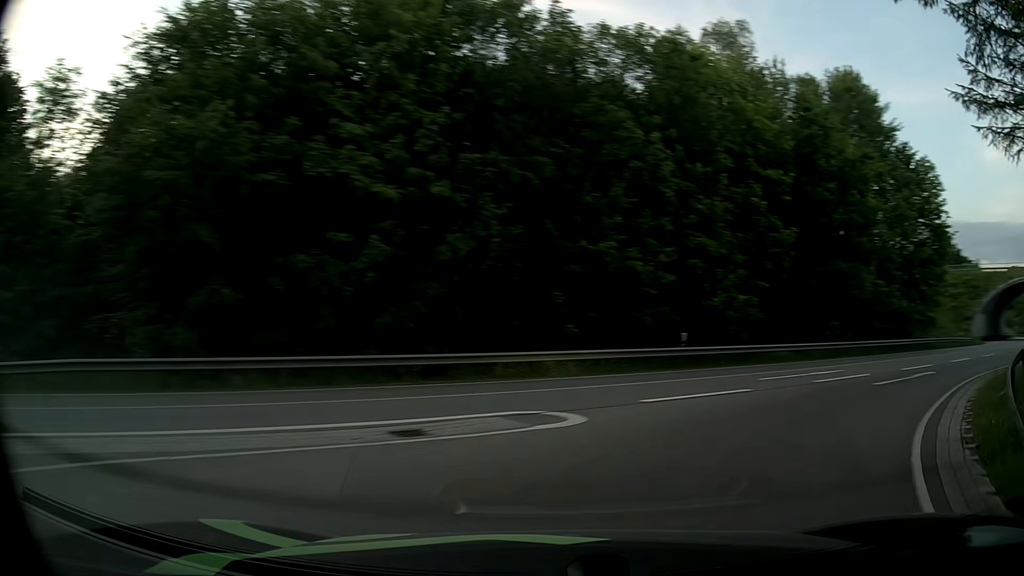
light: Day
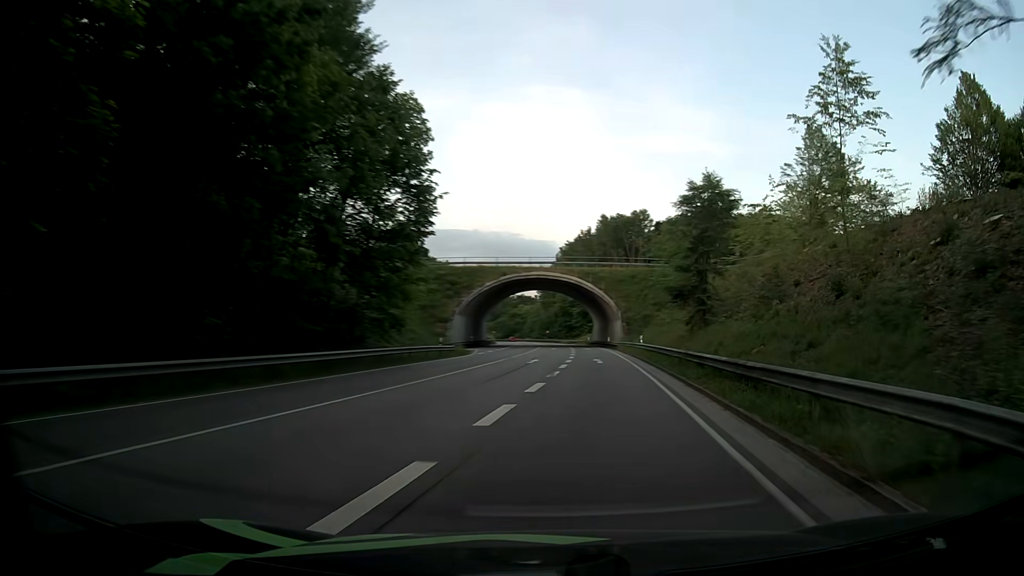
(+8.6, +16.1) m; +47°
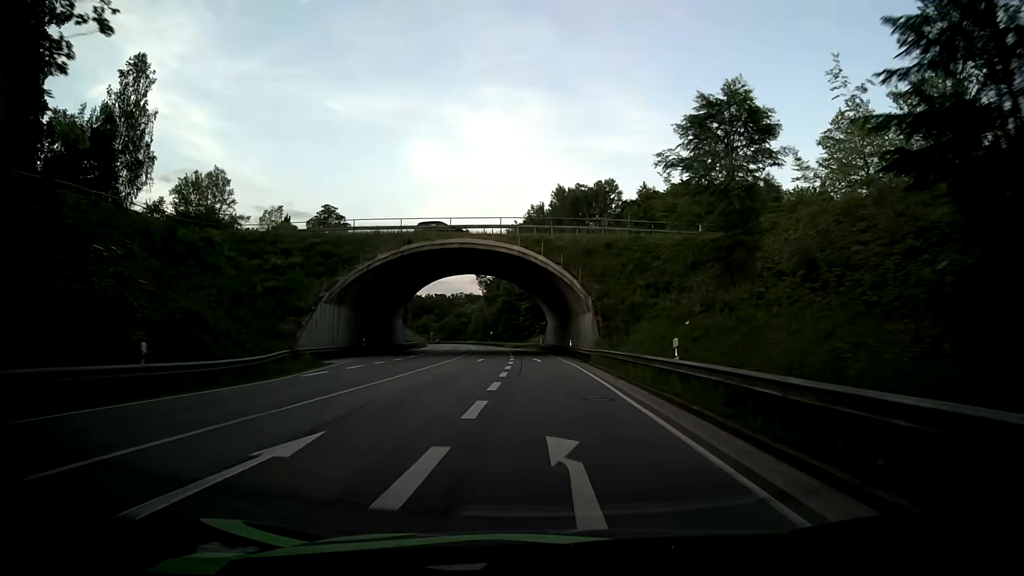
(+2.5, +29.7) m; +5°
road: primary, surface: asphalt
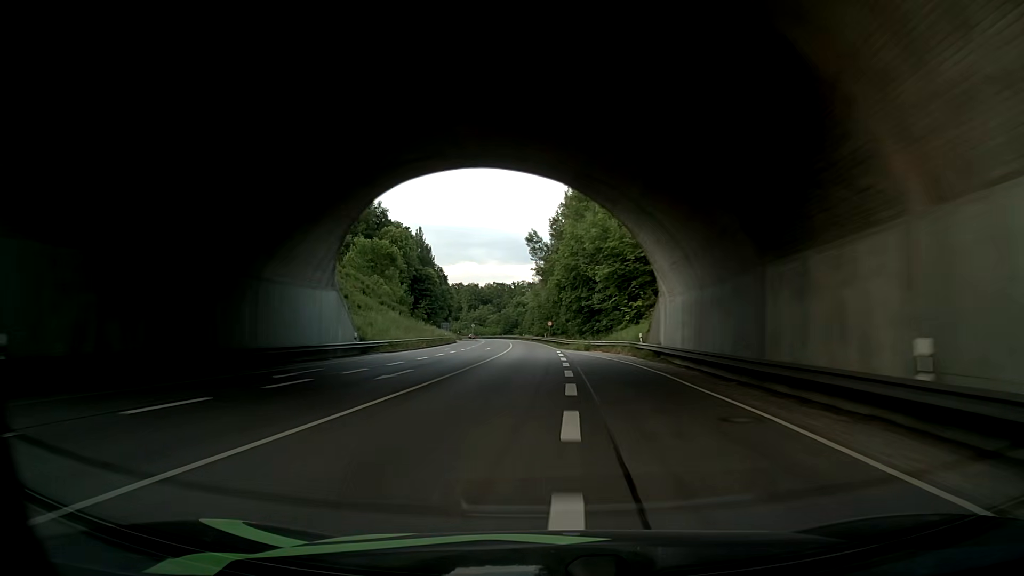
(-2.1, +45.9) m; -5°
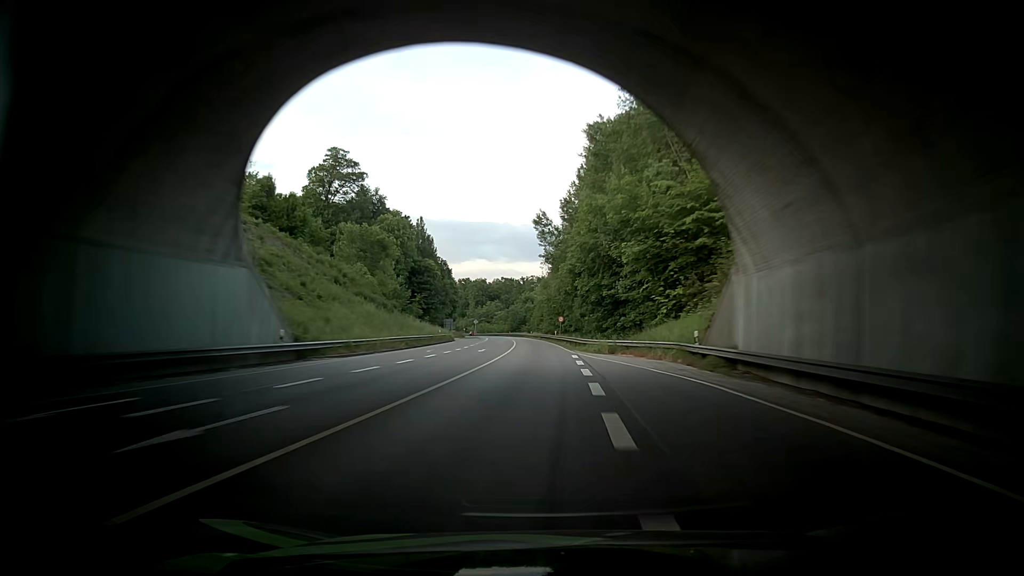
(-0.3, +12.9) m; -1°
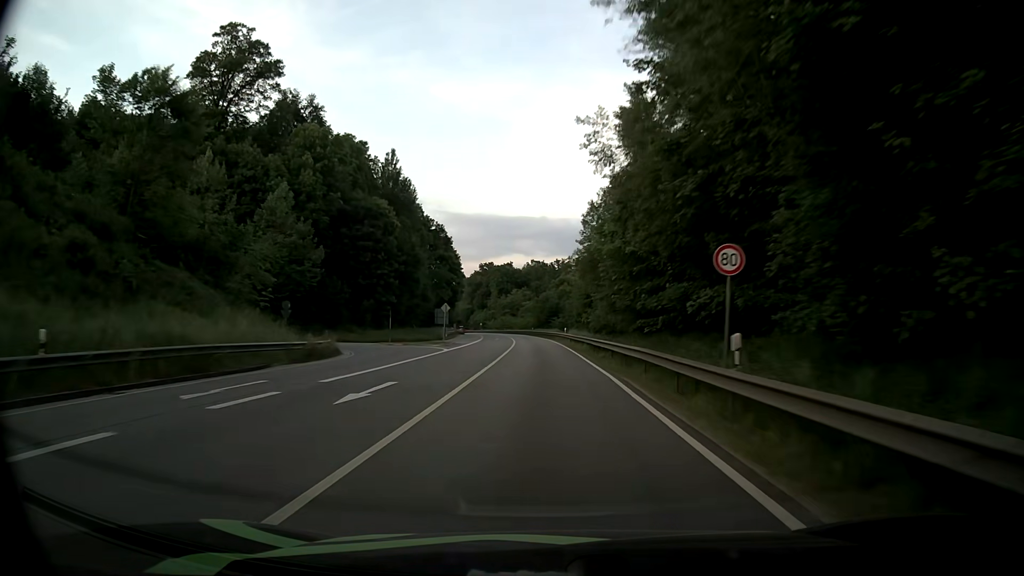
(-1.0, +65.2) m; -3°
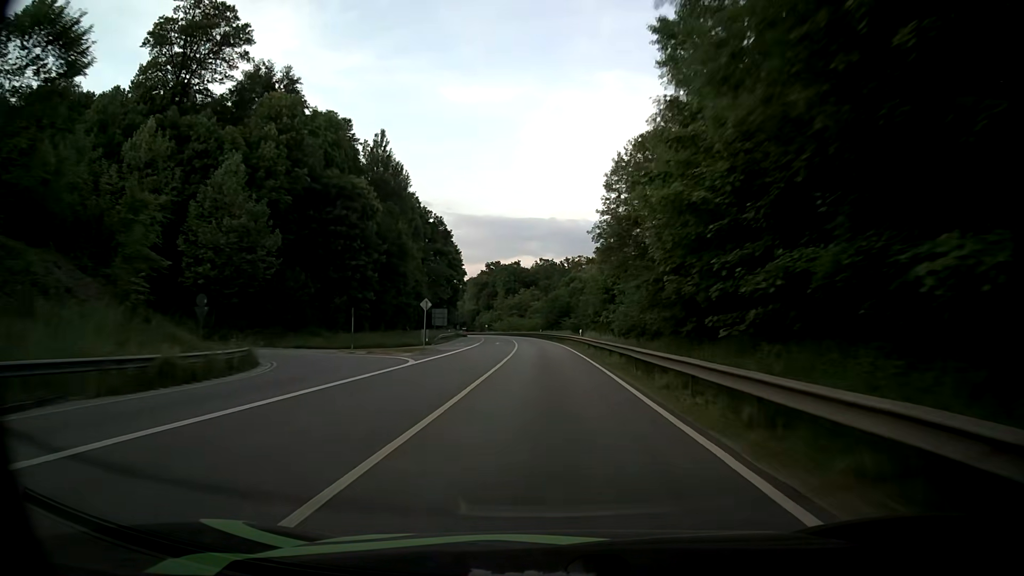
(-0.1, +13.0) m; -1°
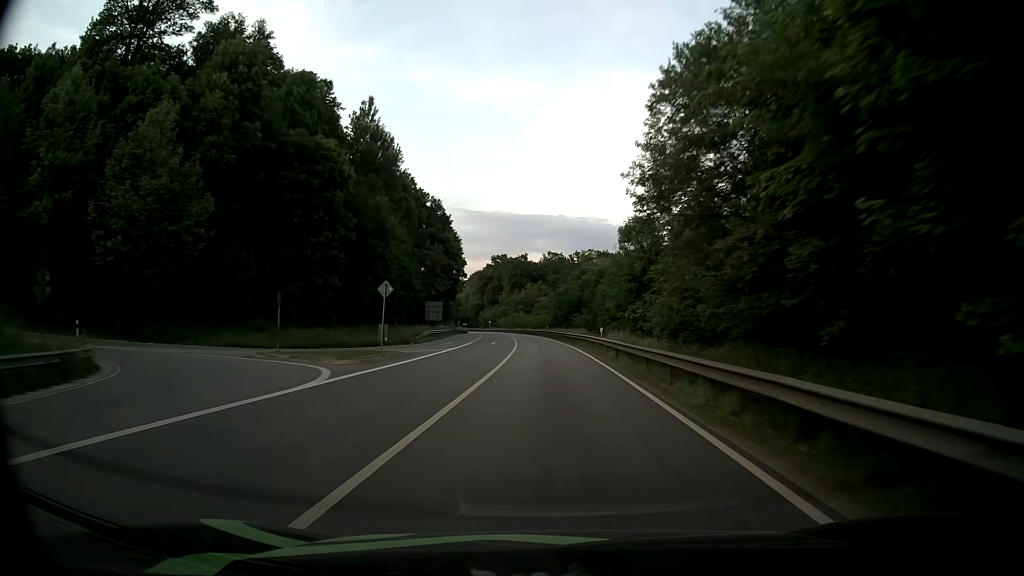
(-0.1, +12.9) m; -1°
(0, +10) (0, +20) (0, +30) (0, +40) (-1, +50) (-1, +60) (-2, +70) (-2, +80) (-3, +90) (-4, +100) m
